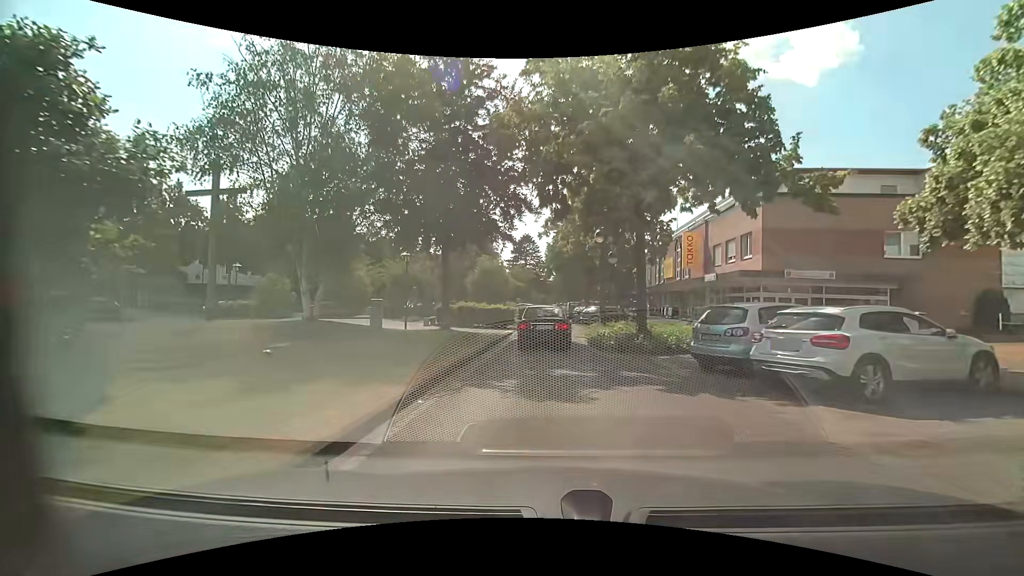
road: residential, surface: asphalt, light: Day
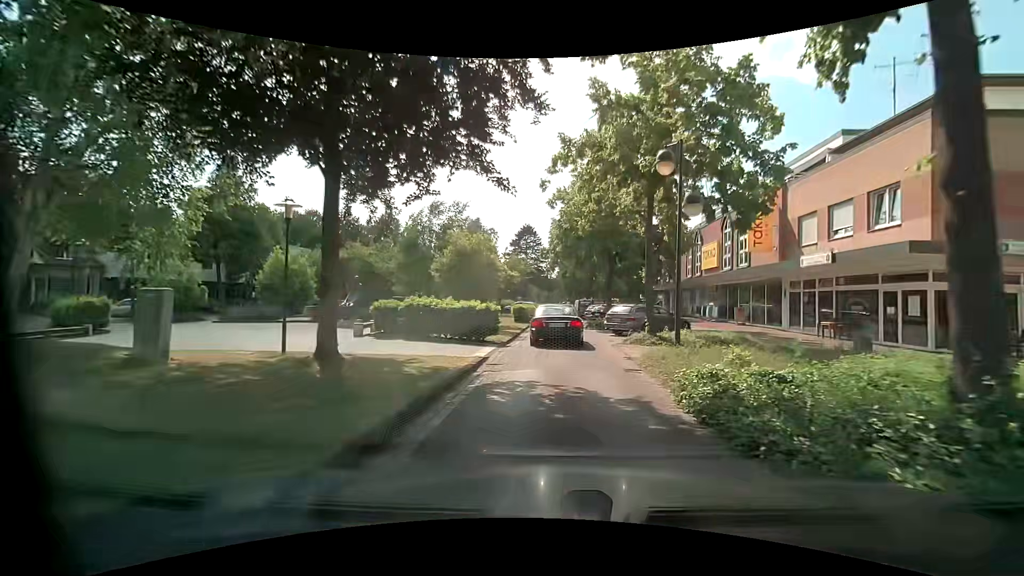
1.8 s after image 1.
(-0.1, +12.4) m; +1°
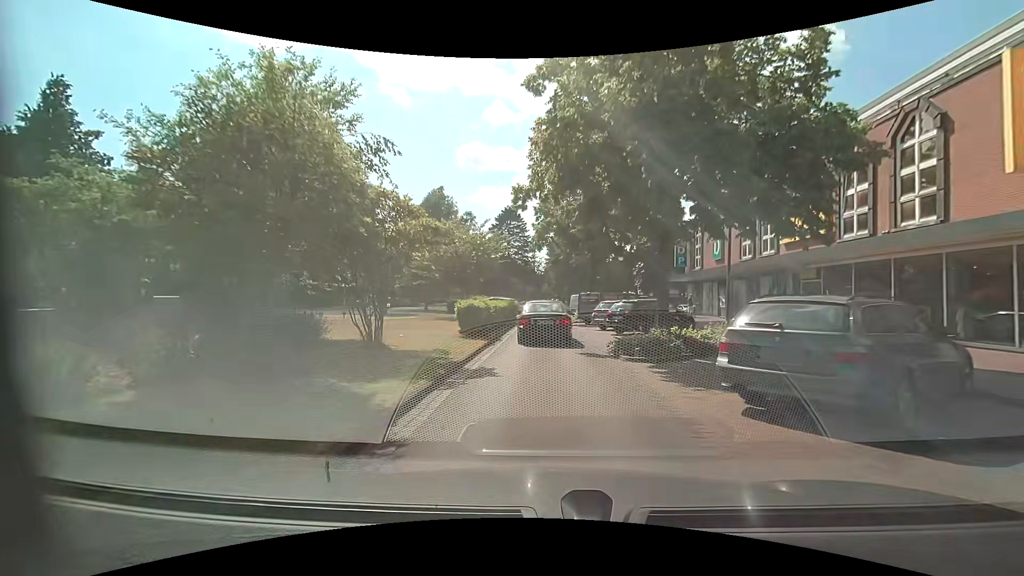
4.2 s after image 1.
(+0.2, +17.2) m; -1°
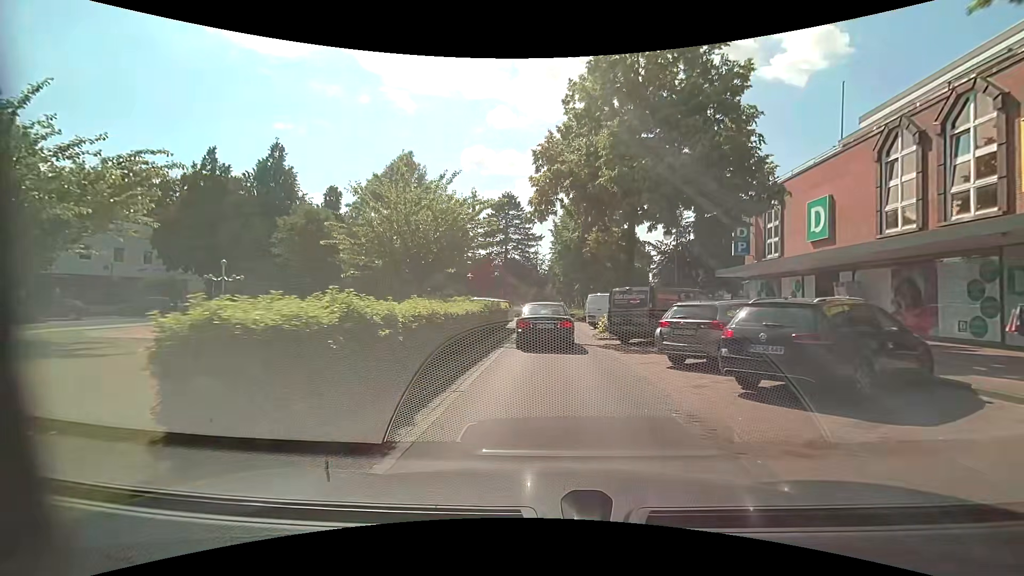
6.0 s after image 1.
(+0.3, +13.2) m; +1°
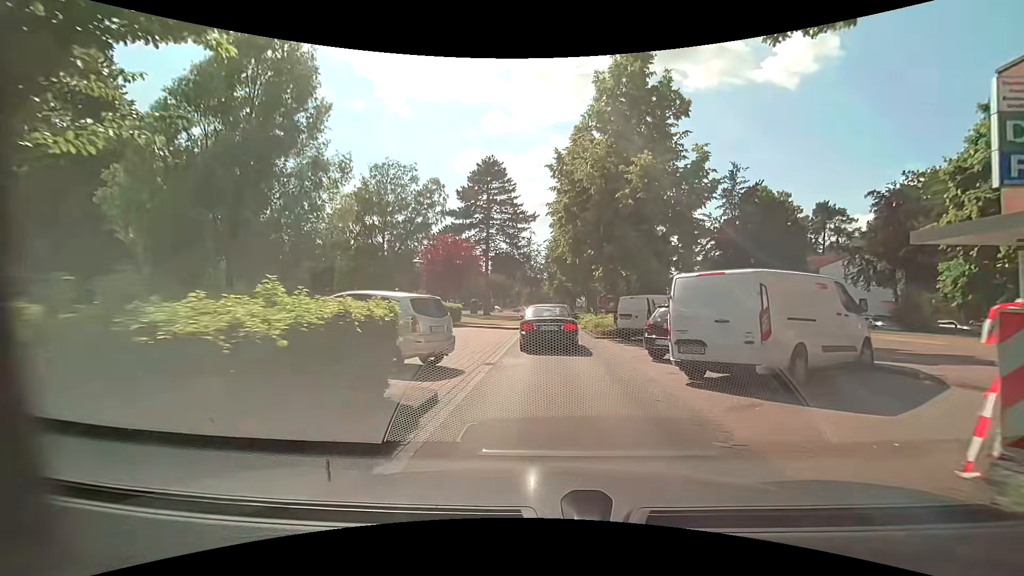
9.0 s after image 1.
(+0.1, +19.2) m; +1°
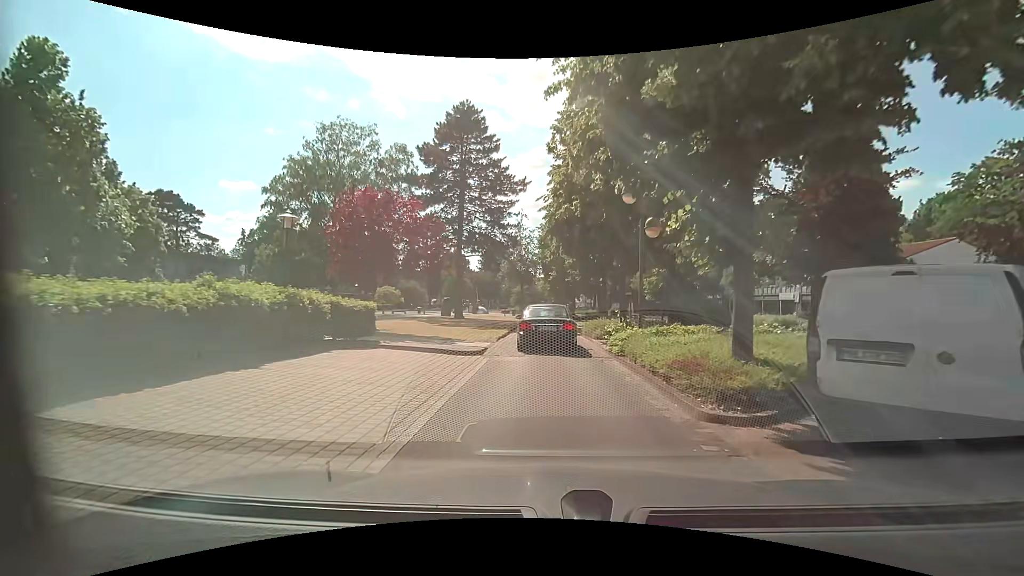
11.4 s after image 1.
(+0.1, +15.1) m; +2°
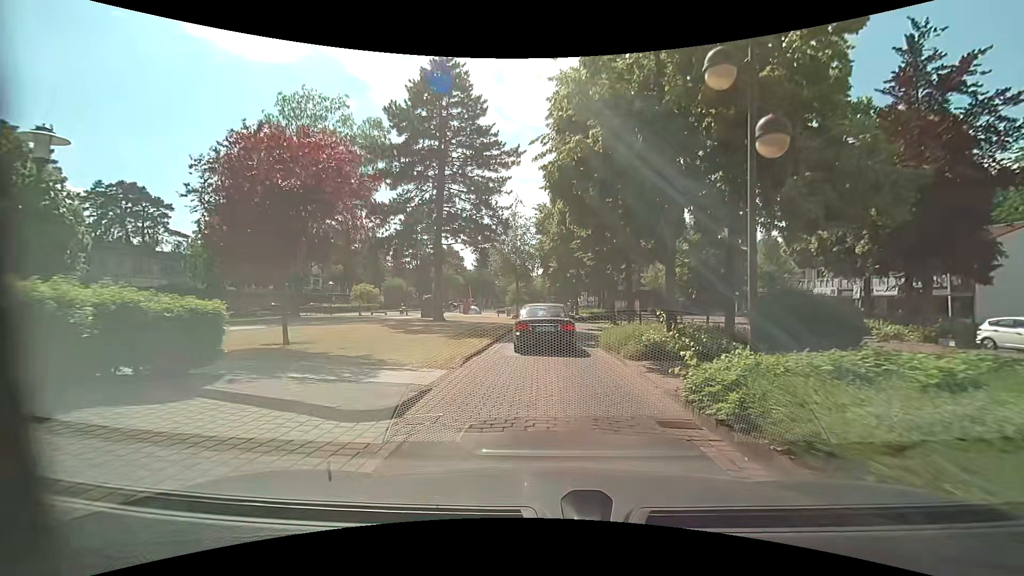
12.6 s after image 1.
(-0.1, +7.8) m; -1°
